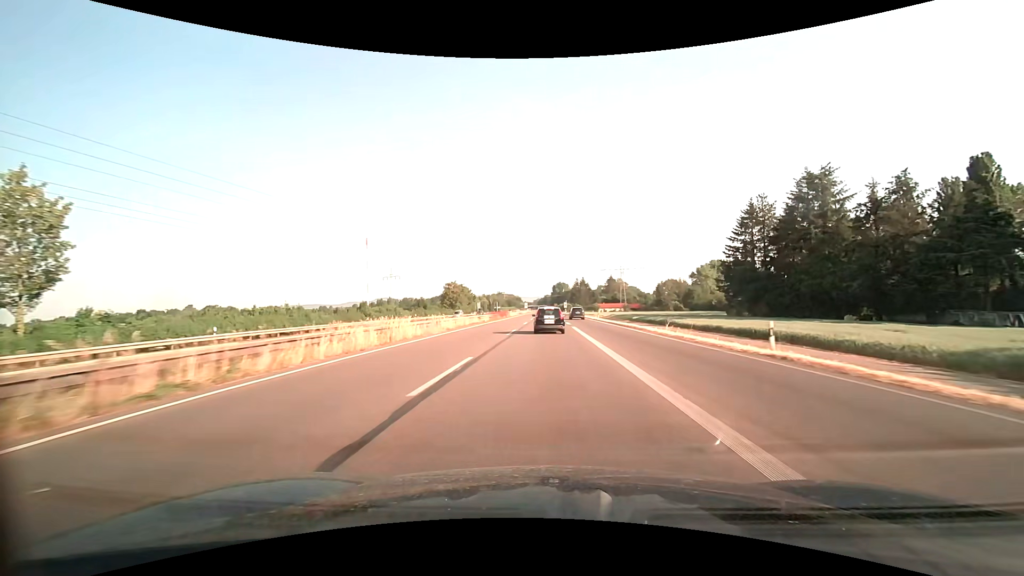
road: trunk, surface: asphalt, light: Day
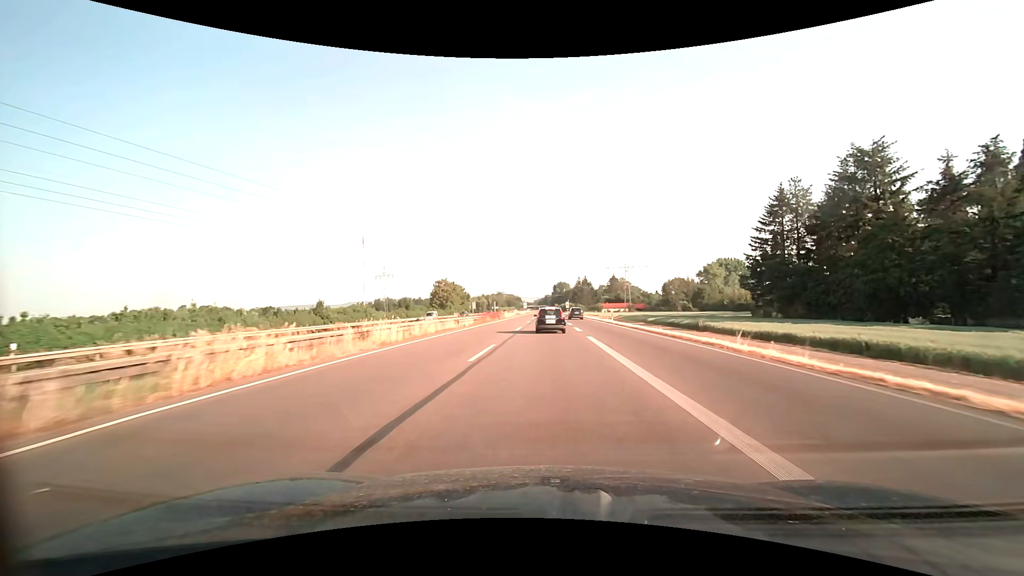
(0.0, +13.2) m; 0°
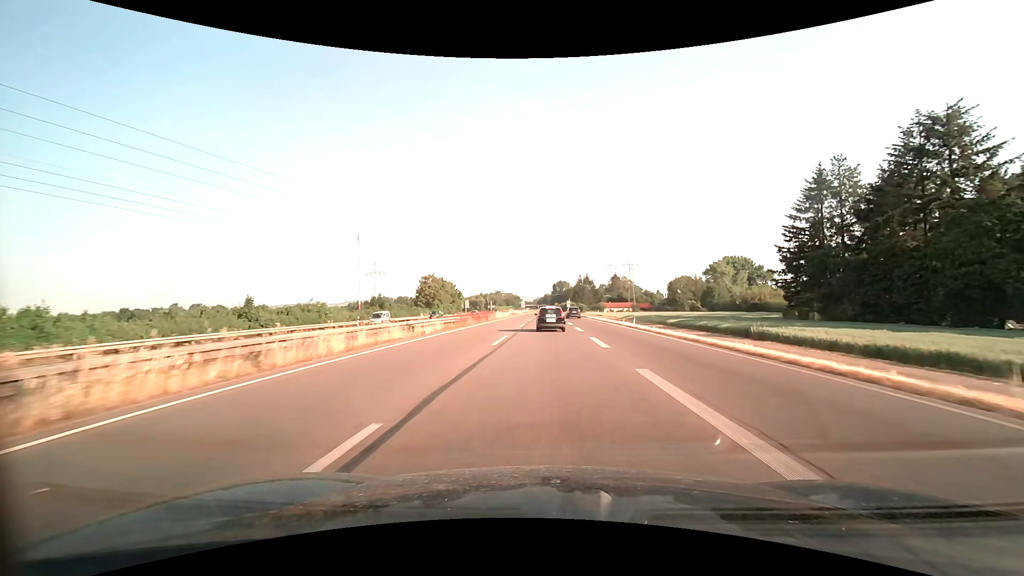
(0.0, +13.2) m; 0°
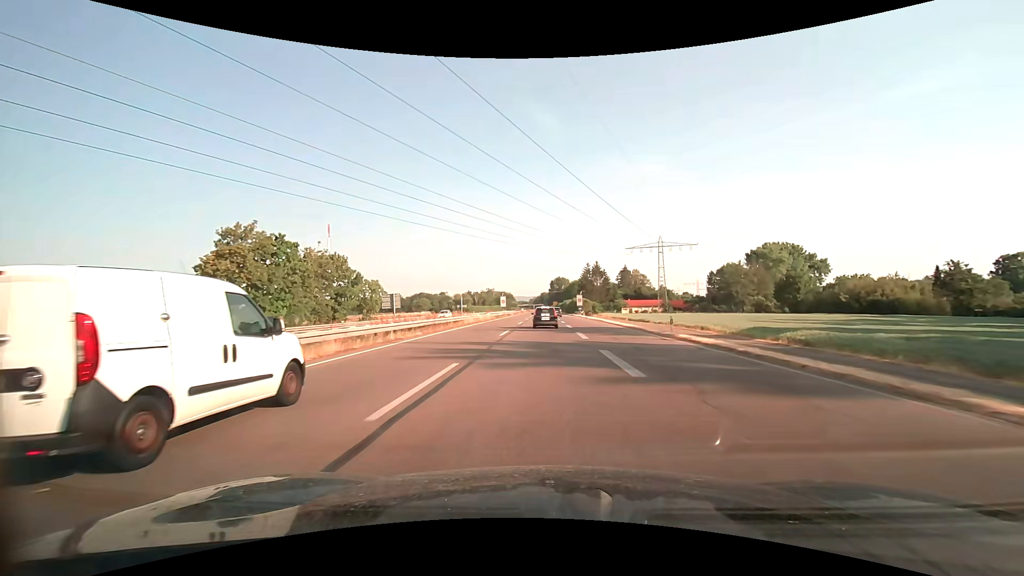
(+0.3, +67.5) m; 0°
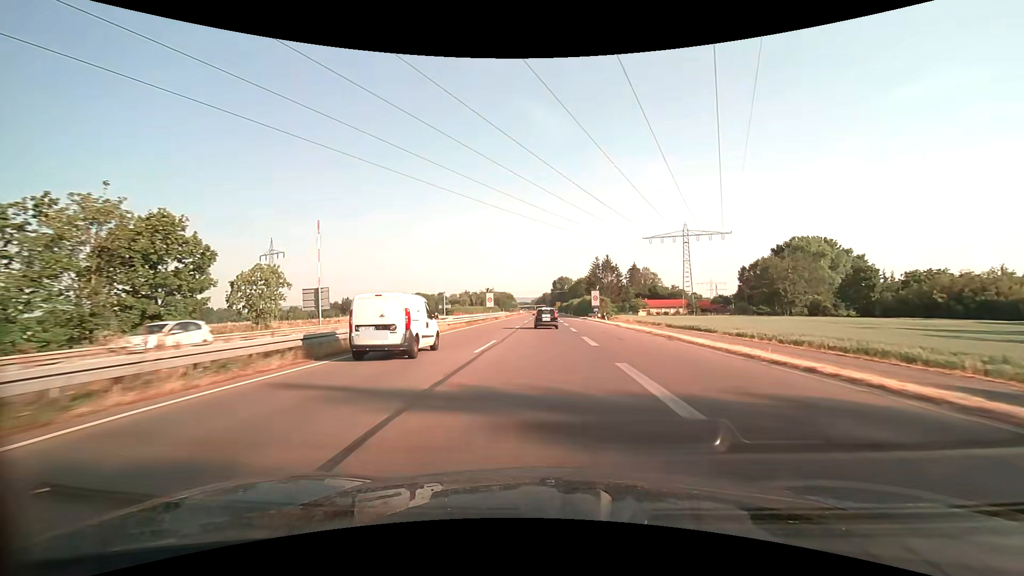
(-0.1, +27.5) m; 0°
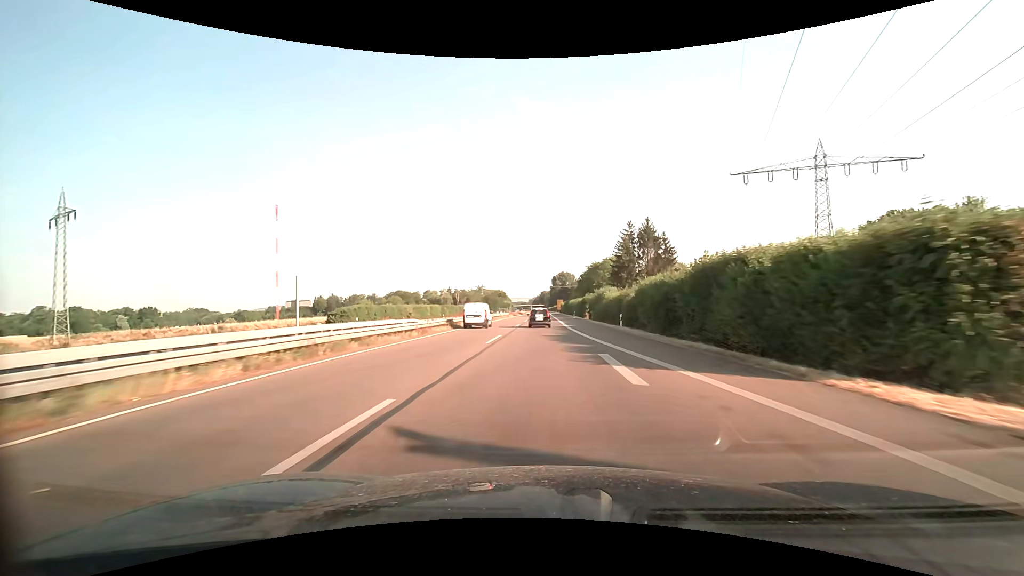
(+0.1, +69.5) m; 0°
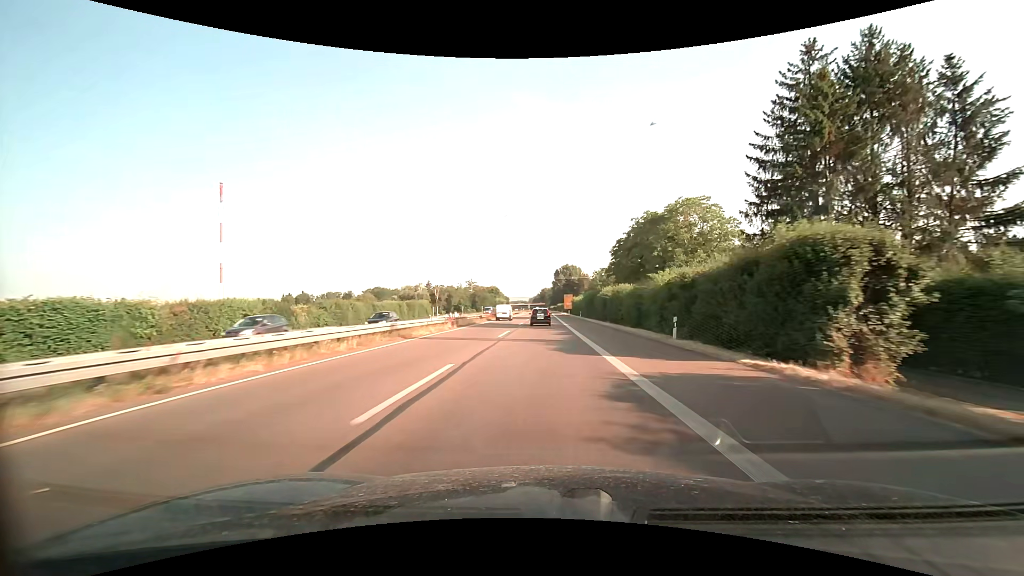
(0.0, +69.3) m; 0°
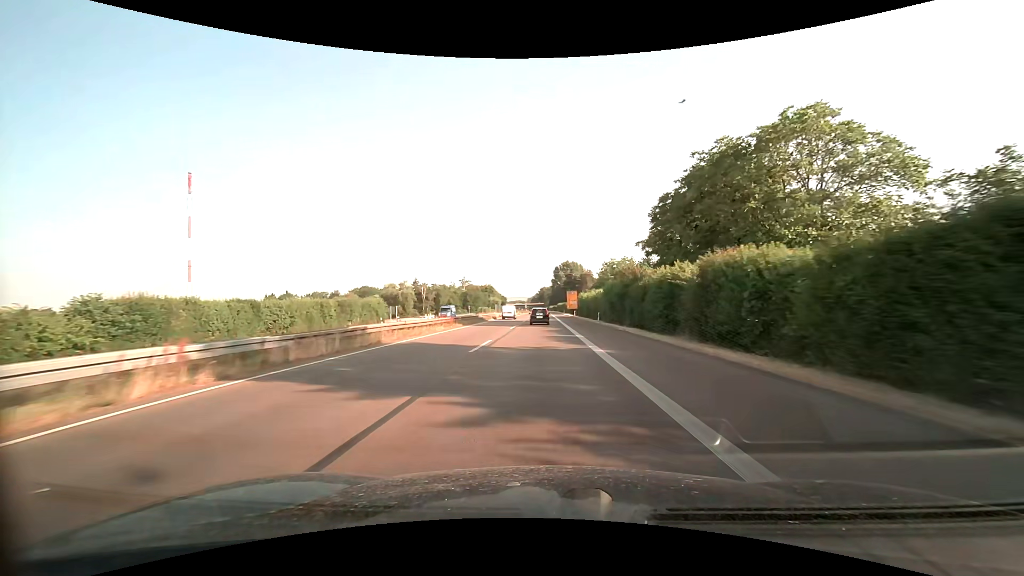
(0.0, +27.4) m; 0°
(0, +10) (0, +20) (0, +30) (0, +40) (0, +50) (0, +60) (0, +70) (0, +80) (0, +90) (0, +100) m
